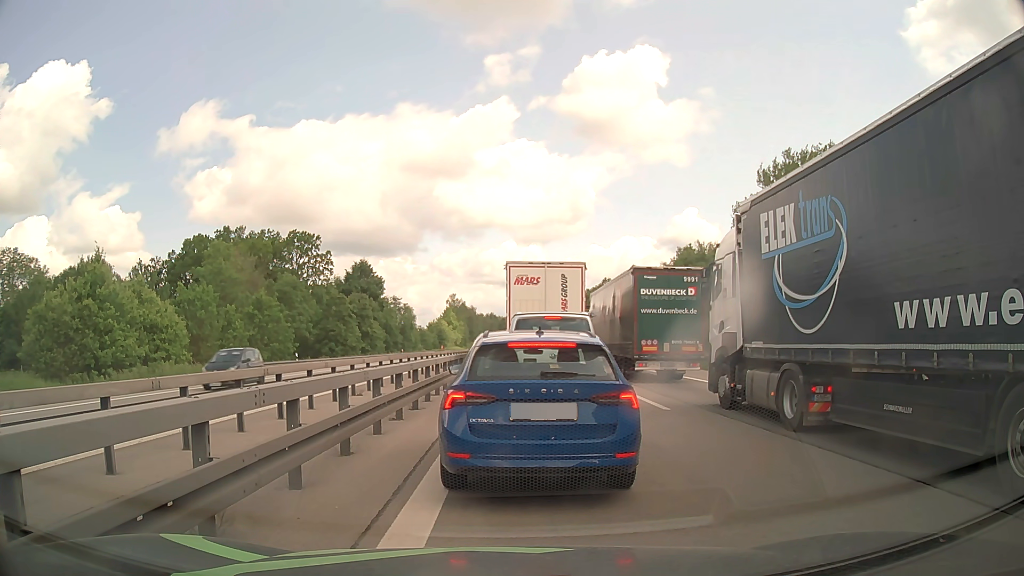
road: motorway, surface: asphalt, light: Day
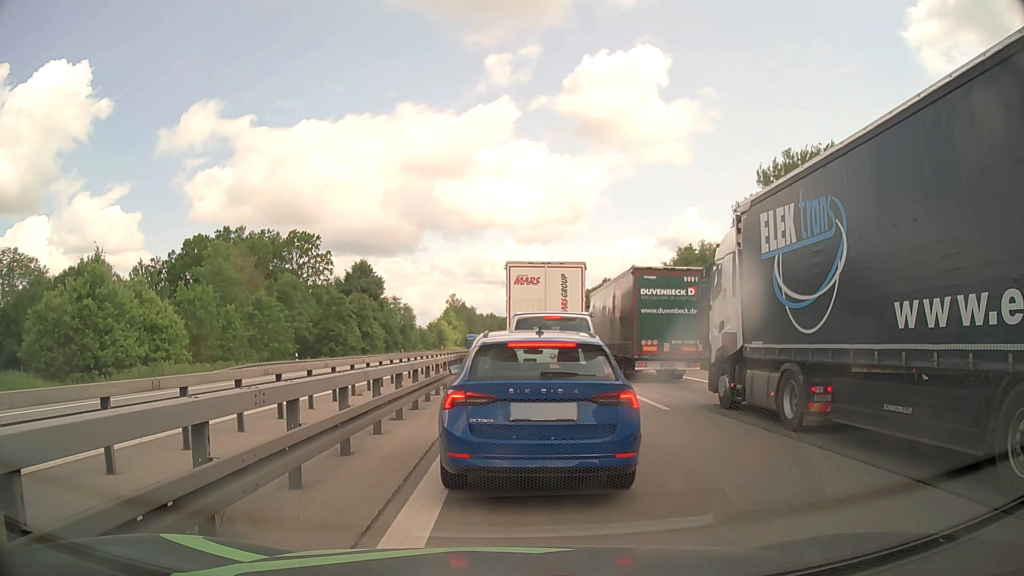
(0.0, 0.0) m; 0°
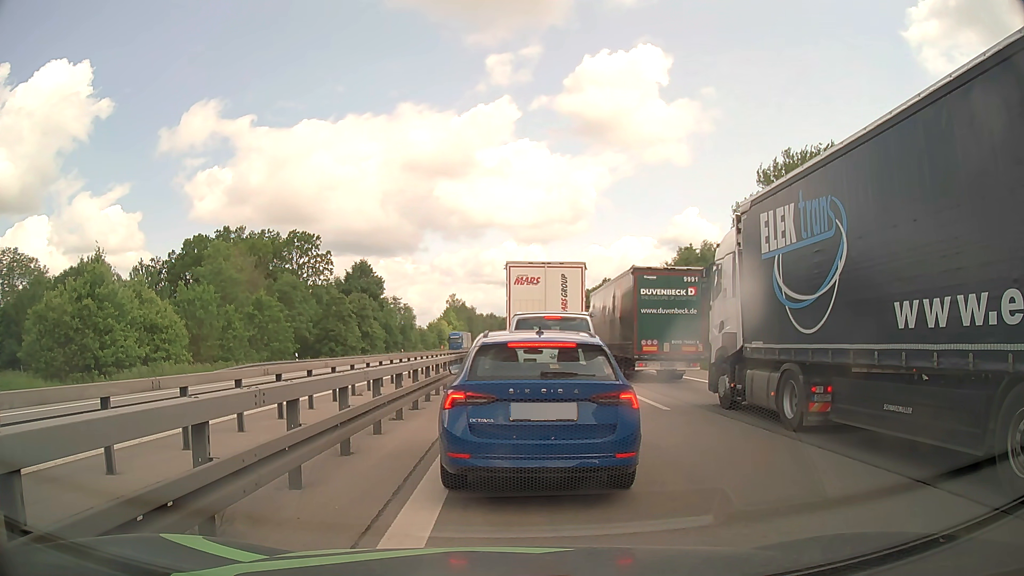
(0.0, 0.0) m; 0°
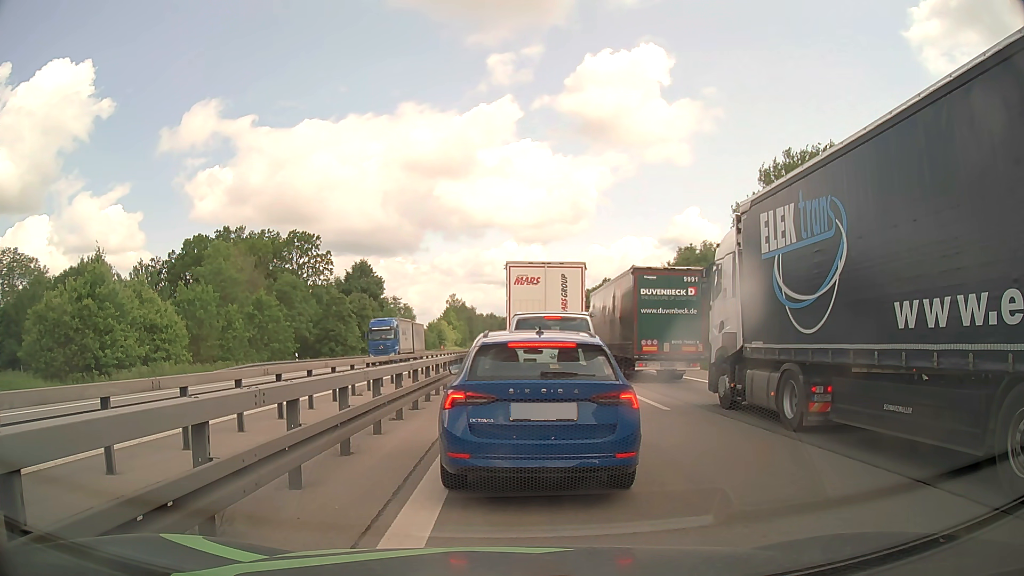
(0.0, 0.0) m; 0°
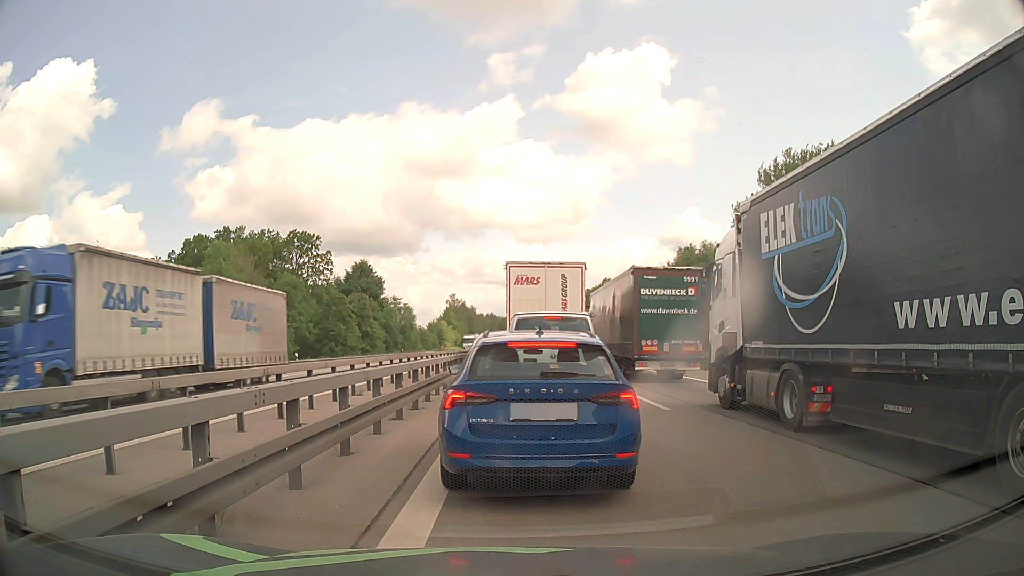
(0.0, 0.0) m; 0°
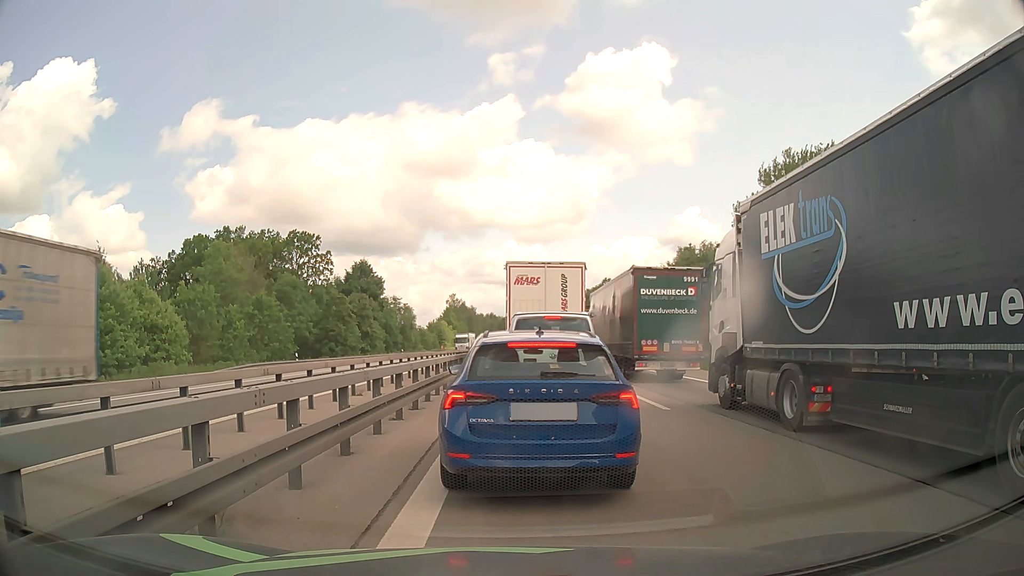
(0.0, 0.0) m; 0°
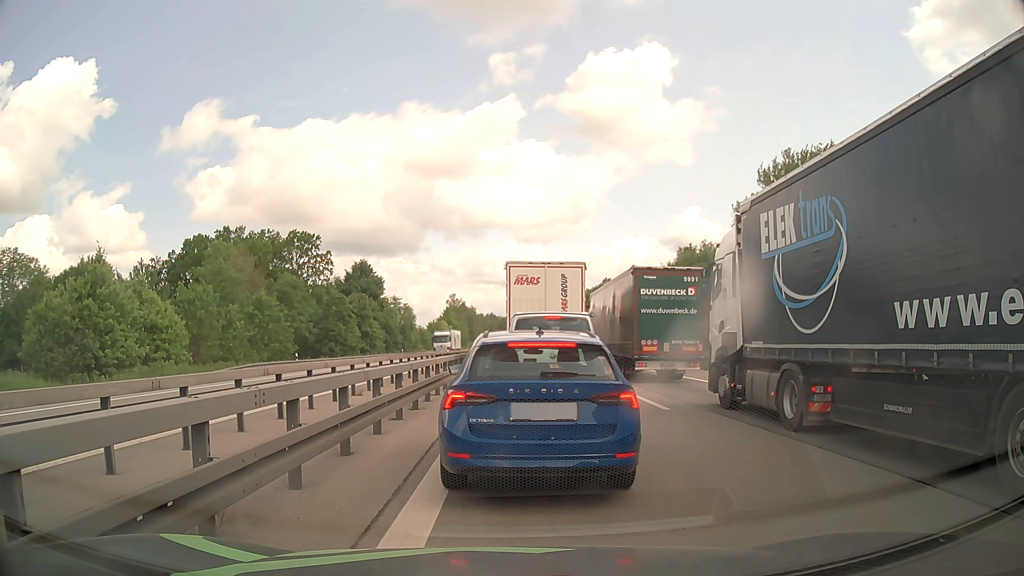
(0.0, 0.0) m; 0°
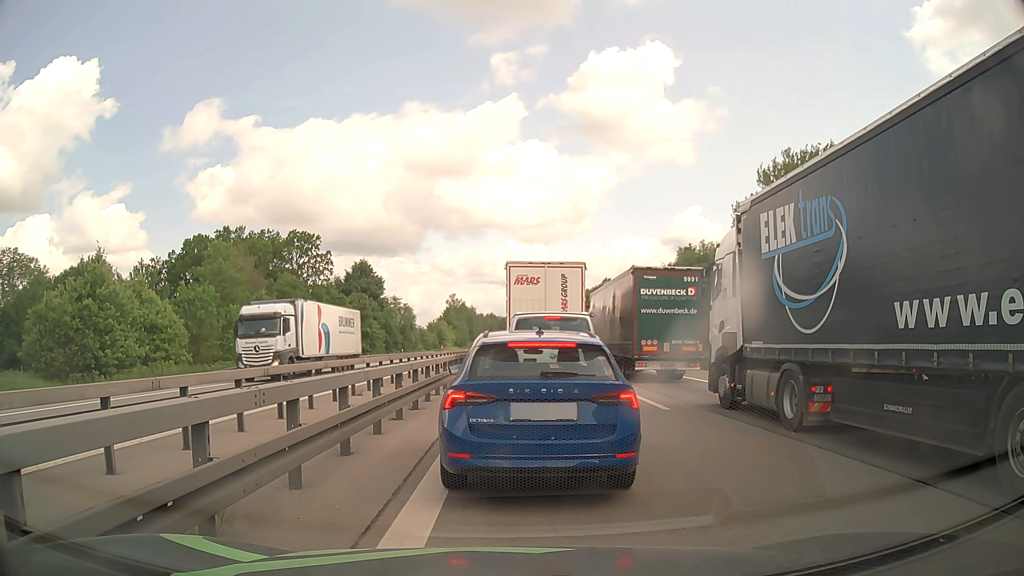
(0.0, 0.0) m; 0°
